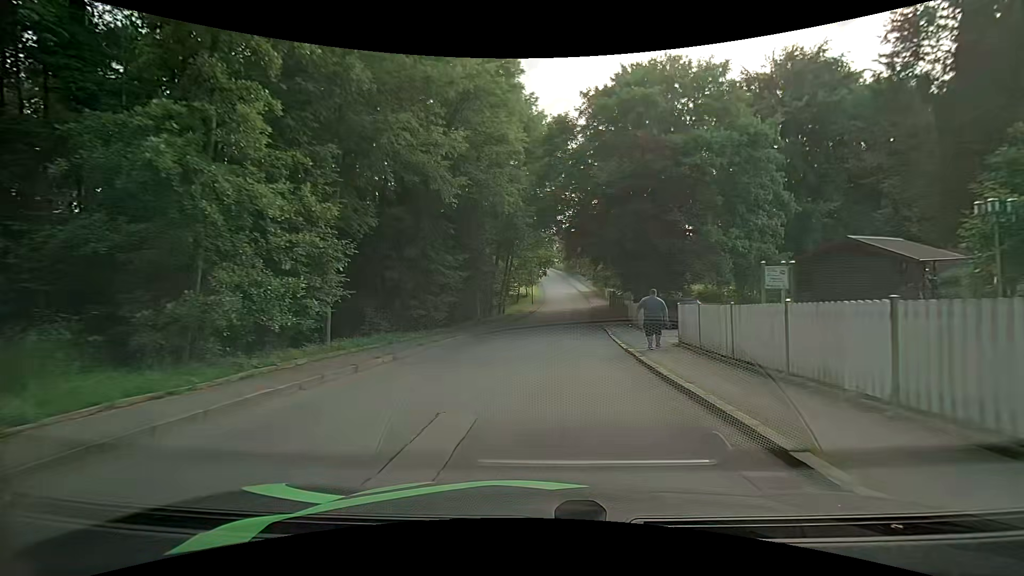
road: unclassified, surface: asphalt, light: Day
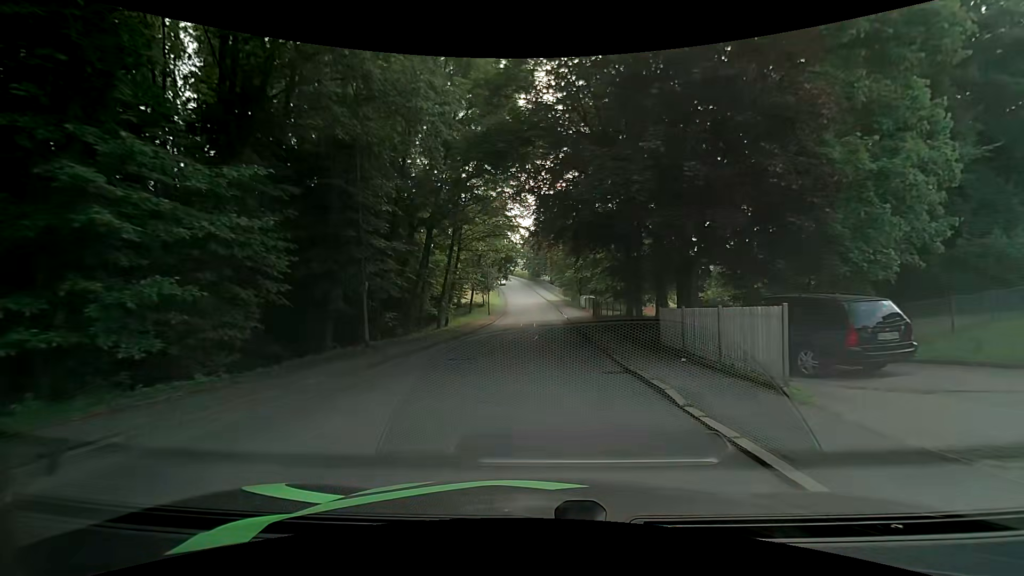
(+0.6, +16.1) m; +3°
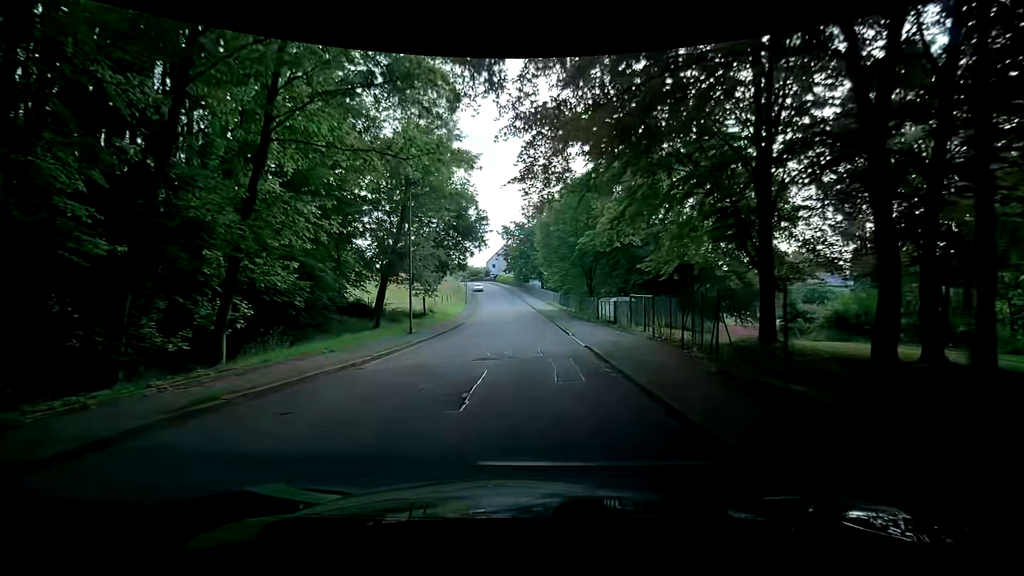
(+0.8, +29.3) m; 0°
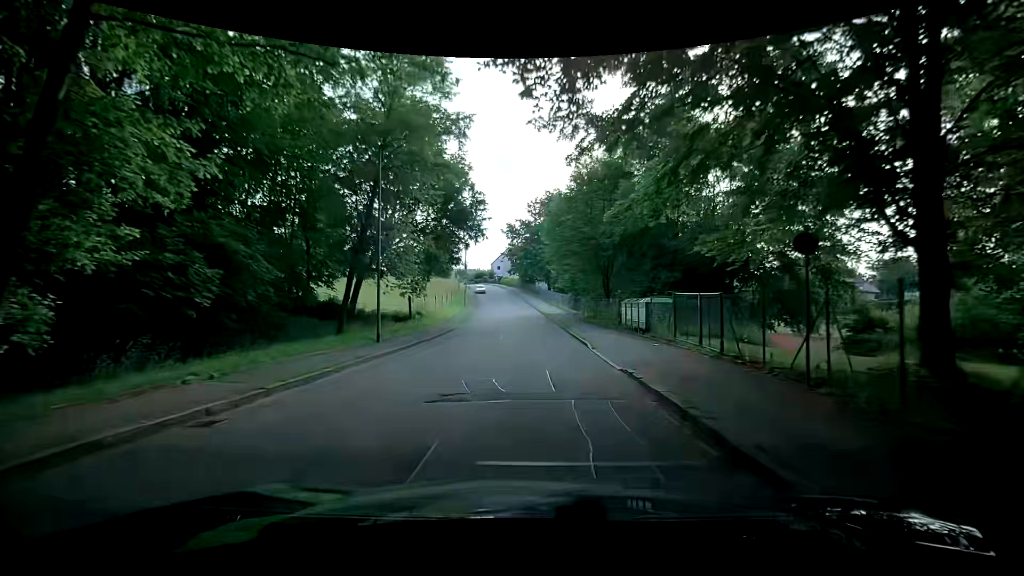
(+0.1, +6.2) m; +1°
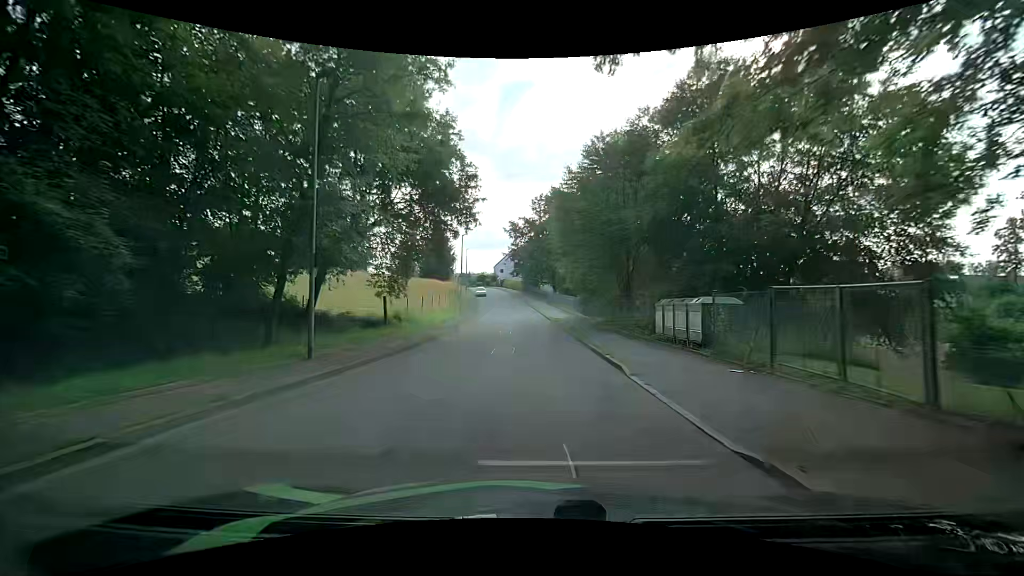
(-0.1, +6.3) m; -1°
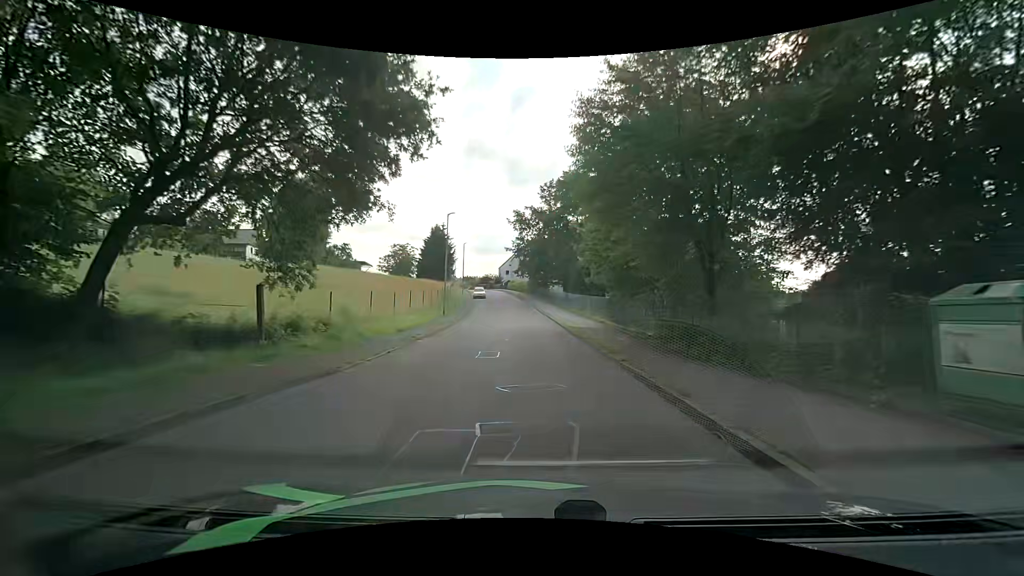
(+0.1, +12.8) m; 0°
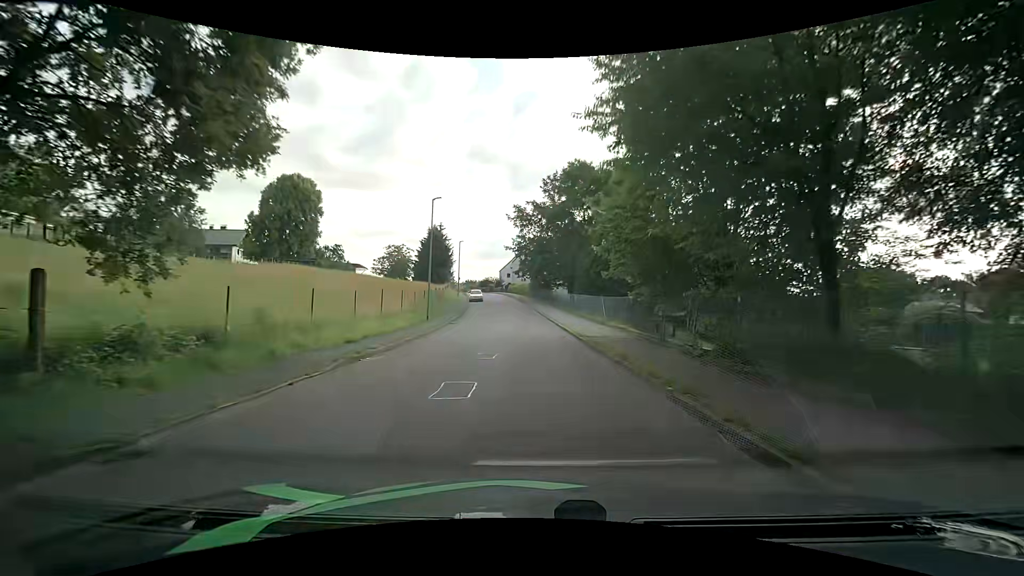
(0.0, +6.5) m; 0°
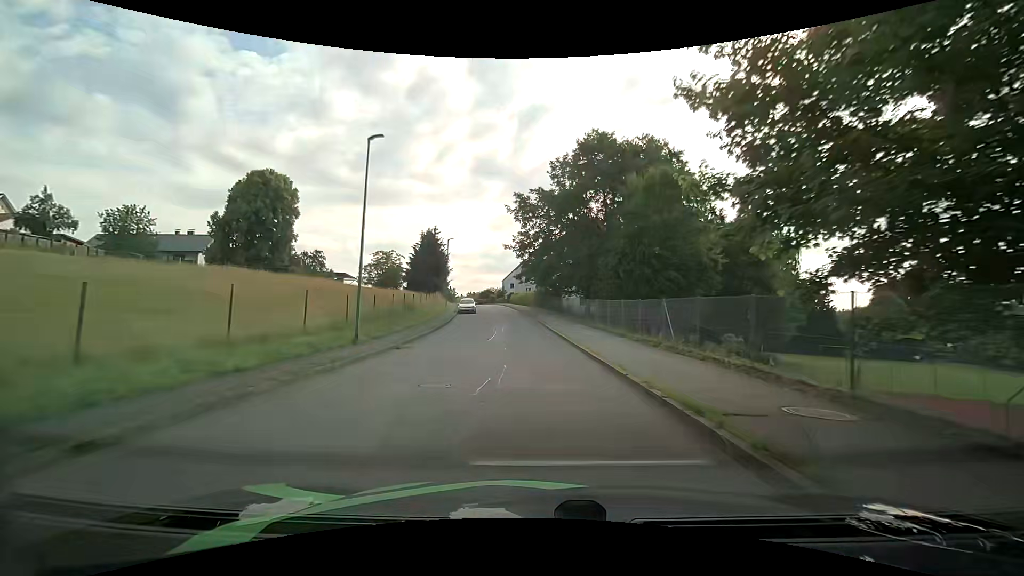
(-0.1, +13.5) m; -1°
(0, +10) (0, +20) (-1, +30) (-2, +40) (-3, +50) (-4, +60) (-5, +70) (-7, +80) (-9, +89) (-11, +99) m
